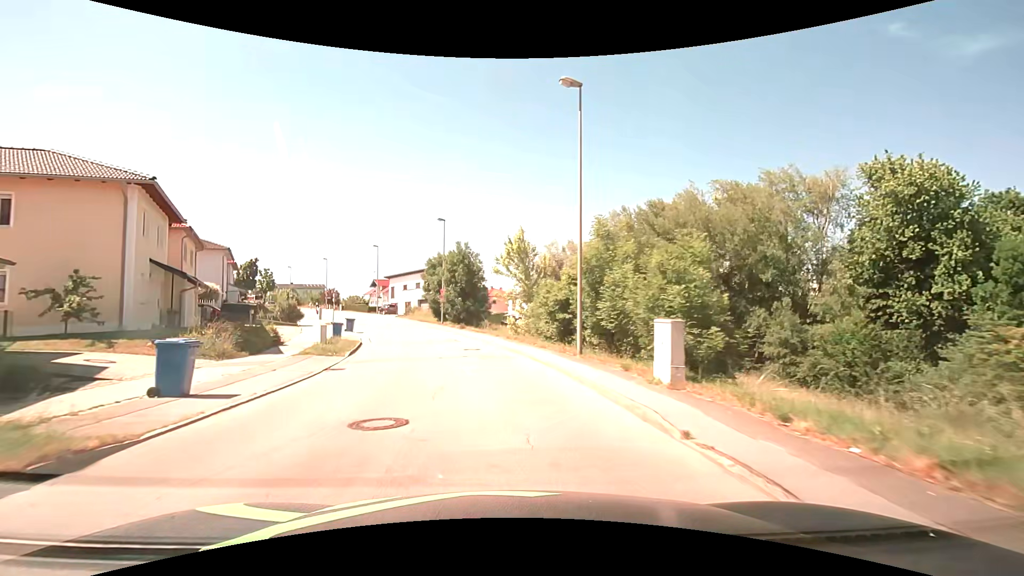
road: residential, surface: asphalt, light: Day
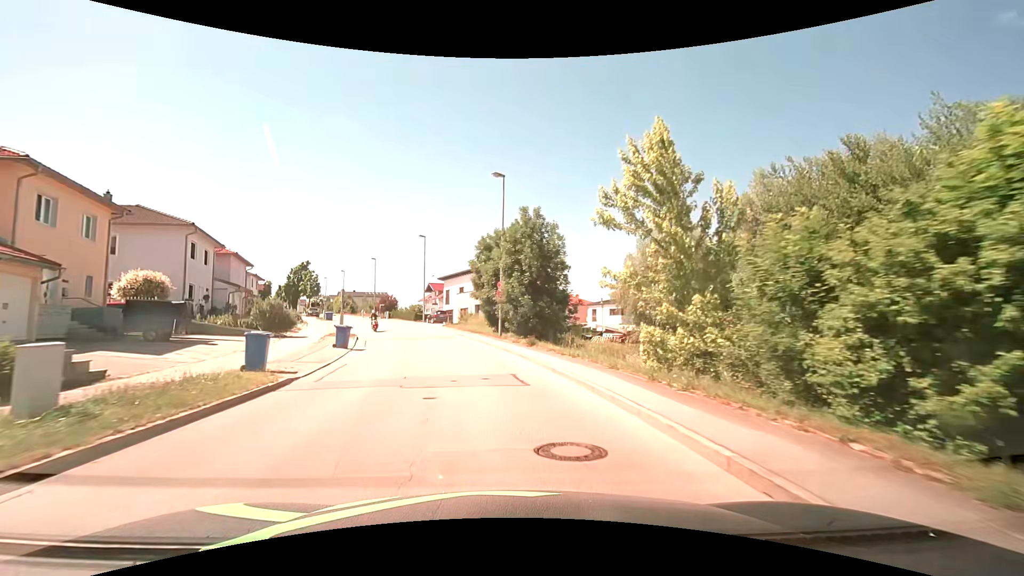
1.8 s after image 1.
(-1.3, +17.5) m; -8°
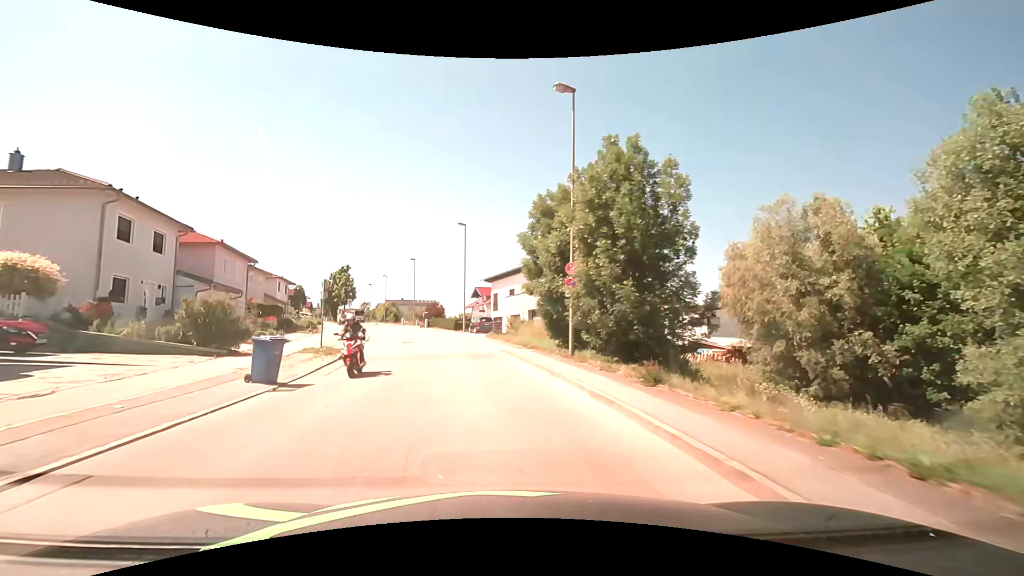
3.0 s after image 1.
(-0.7, +12.4) m; -7°
(0, +10) (-2, +20) (-4, +30) (-6, +39) (-9, +49) (-12, +59) (-15, +68) (-18, +77) (-22, +87) (-25, +96) m
